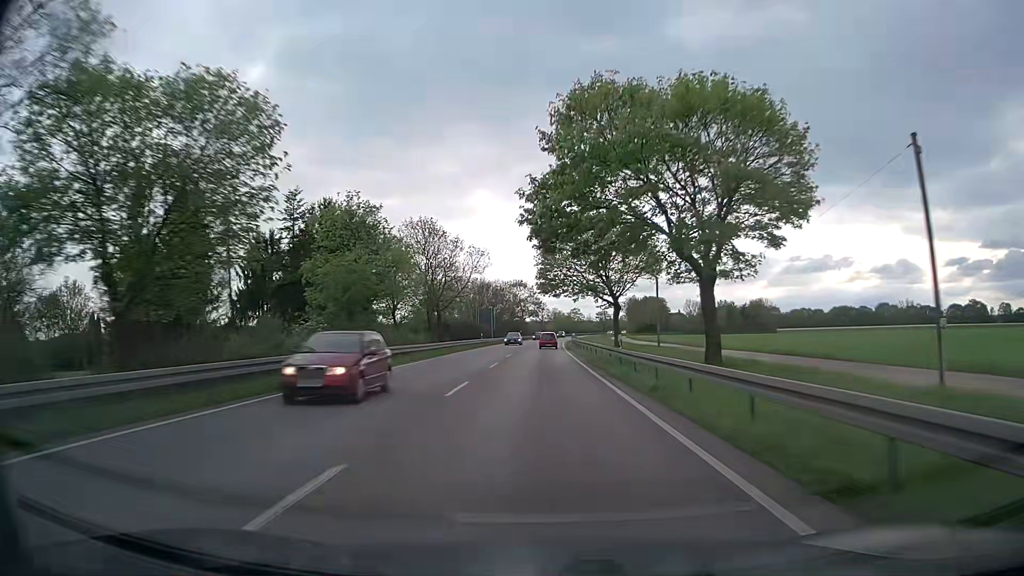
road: trunk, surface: asphalt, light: Day
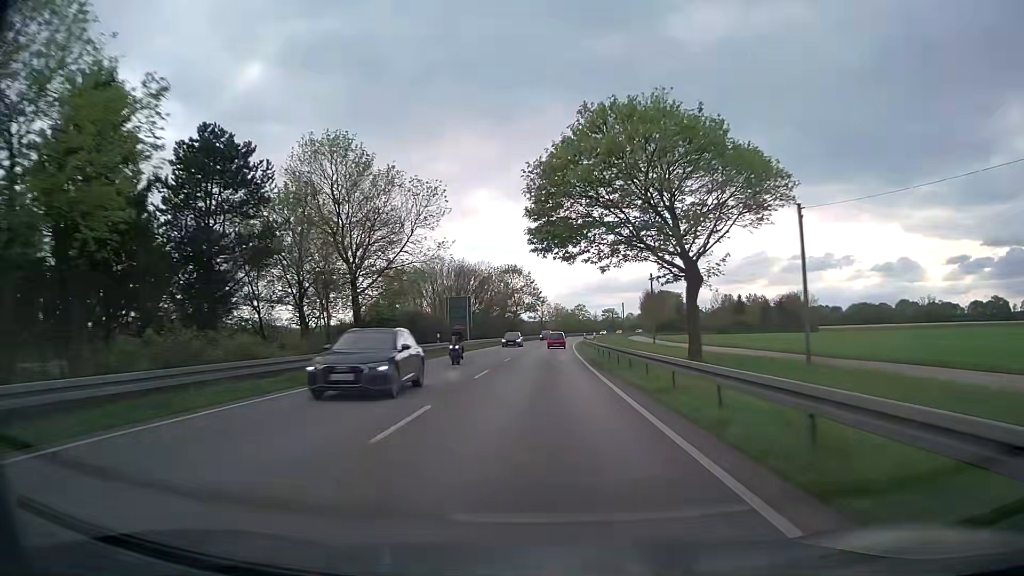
(-0.1, +30.4) m; 0°
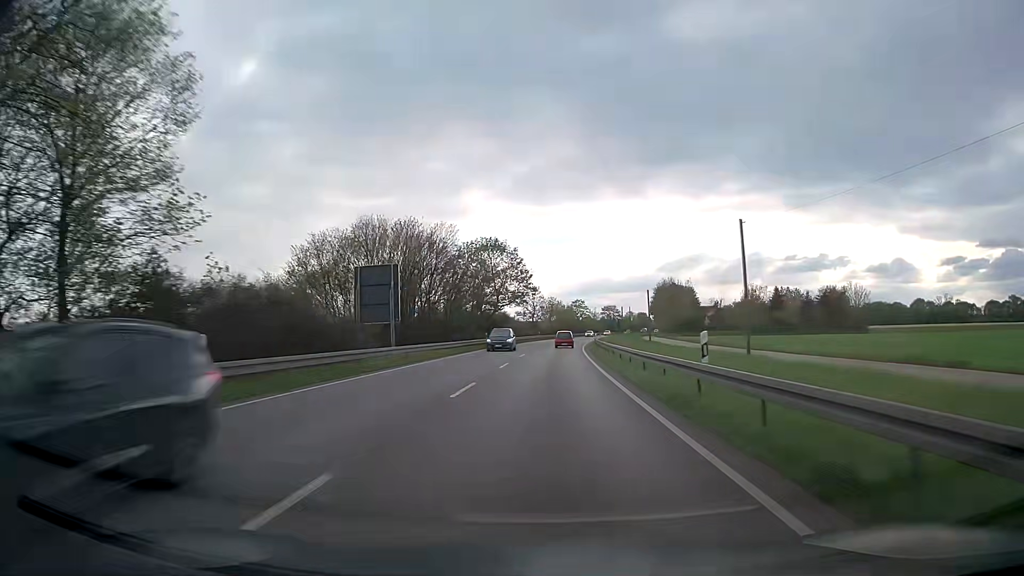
(+0.2, +30.3) m; +1°
